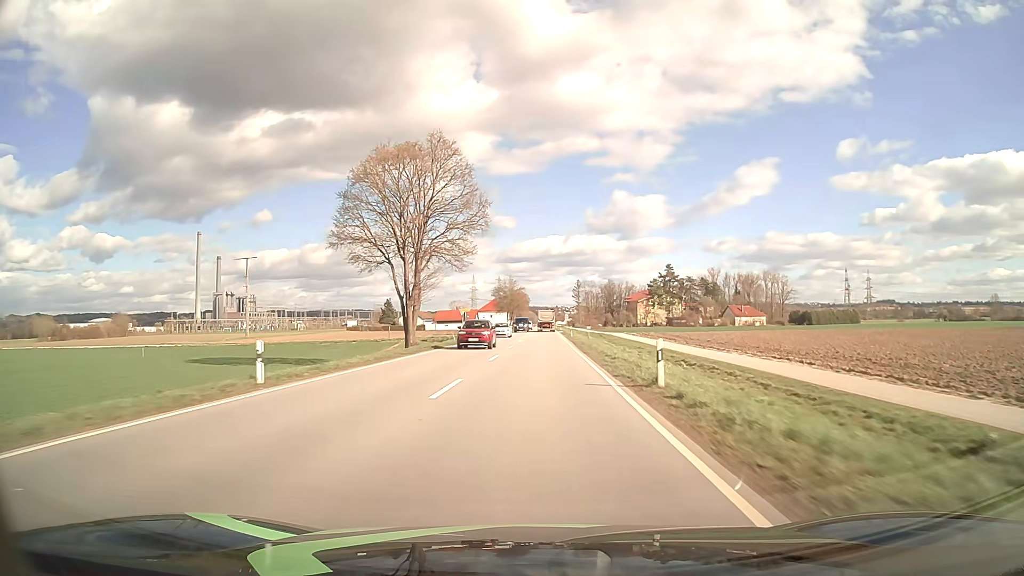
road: primary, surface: asphalt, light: Day
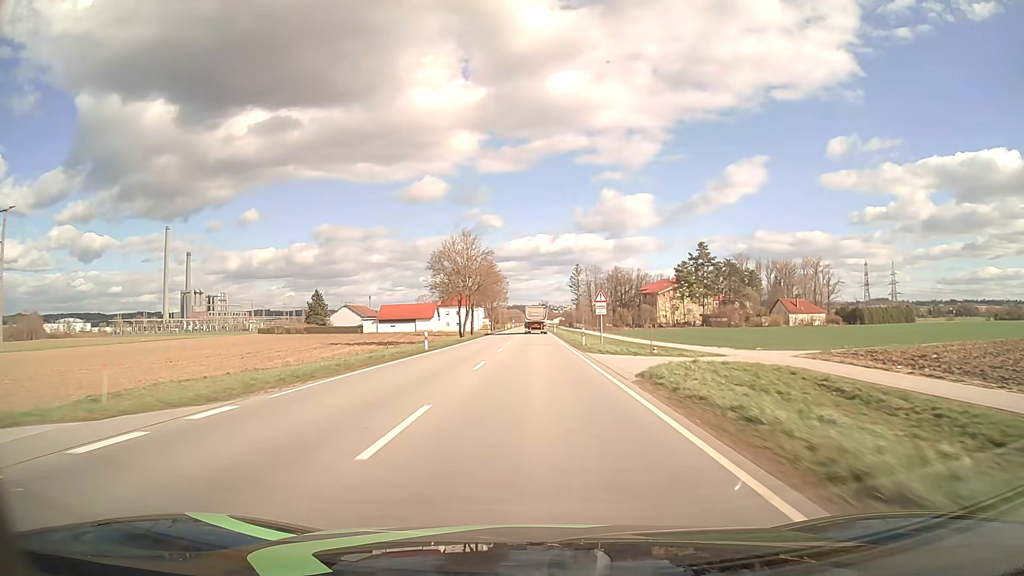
(+1.4, +77.9) m; +1°
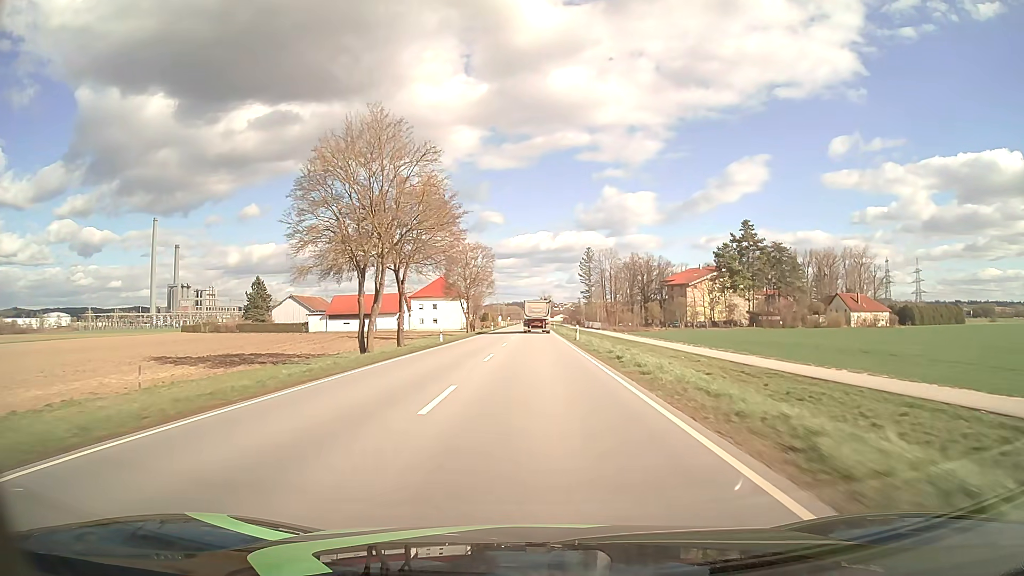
(0.0, +45.1) m; 0°
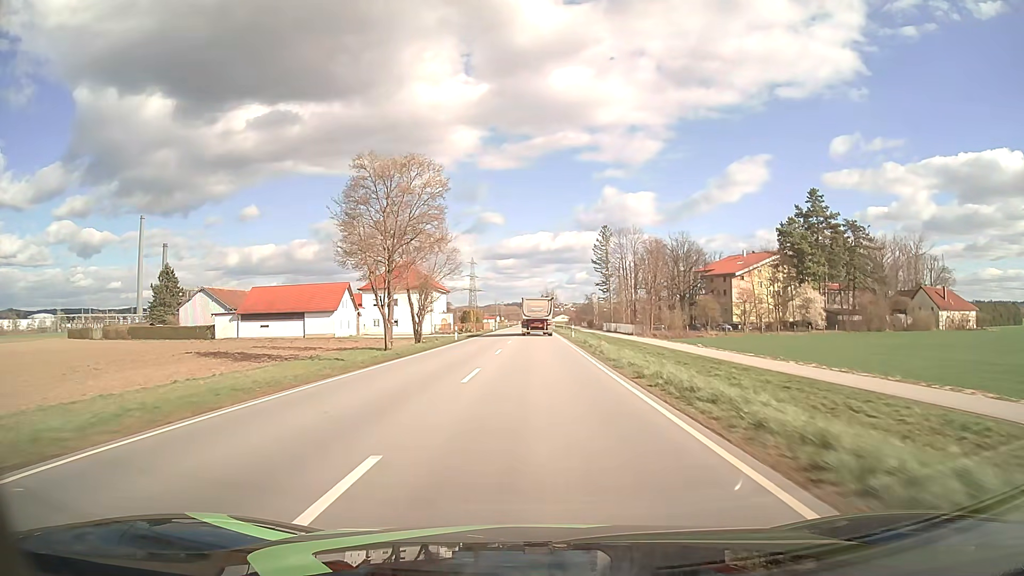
(0.0, +43.0) m; 0°
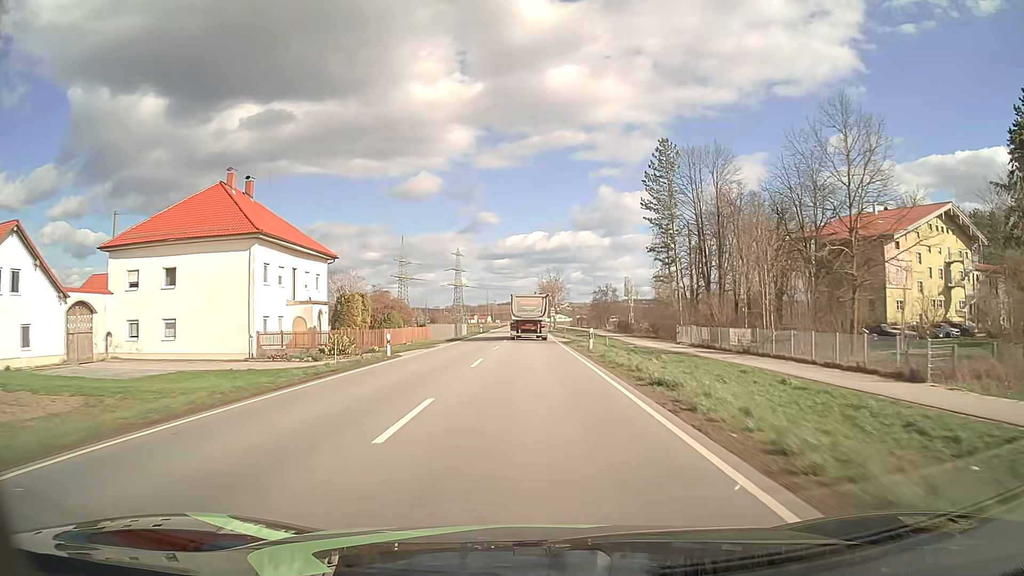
(+0.1, +67.3) m; 0°
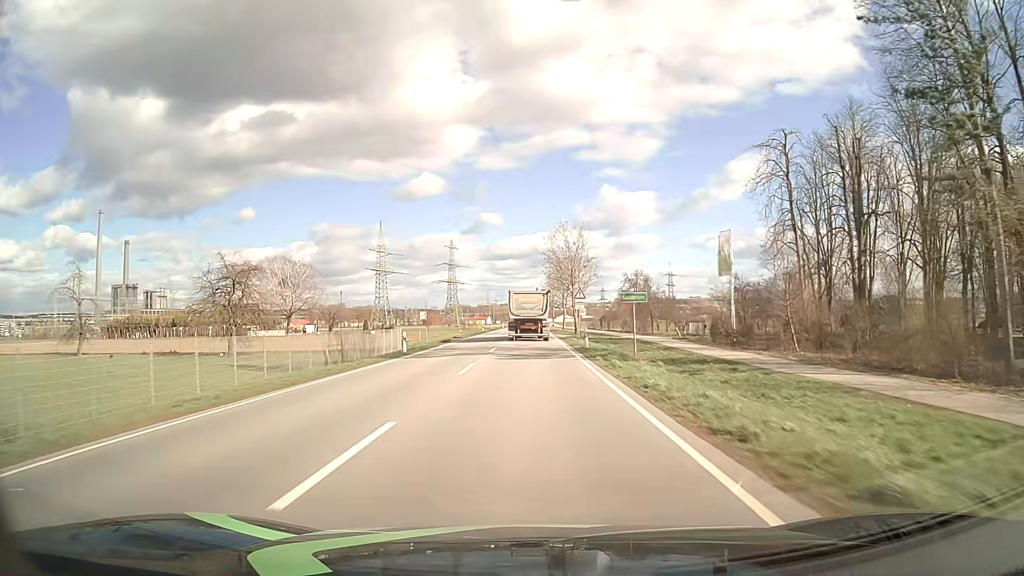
(-0.1, +50.8) m; 0°
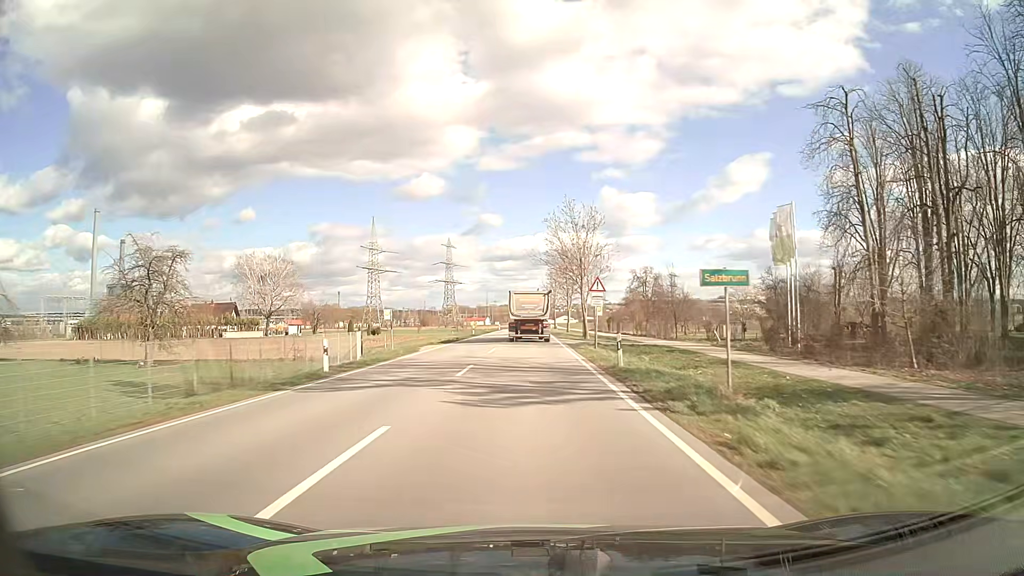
(0.0, +12.4) m; 0°
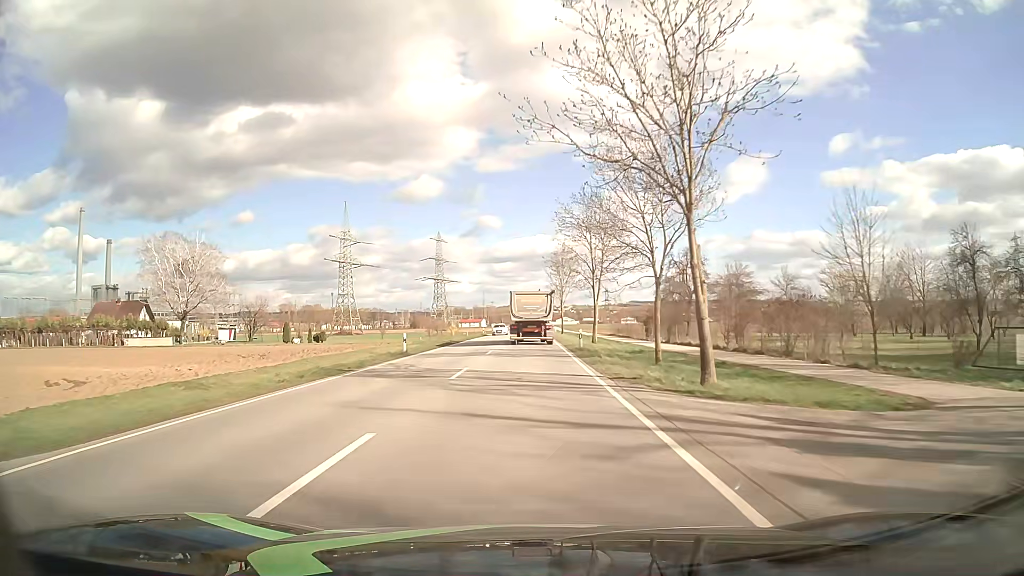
(+0.1, +36.7) m; 0°
(0, +10) (0, +20) (0, +30) (0, +40) (0, +50) (0, +60) (-1, +70) (-1, +80) (-1, +90) (-1, +100) m
